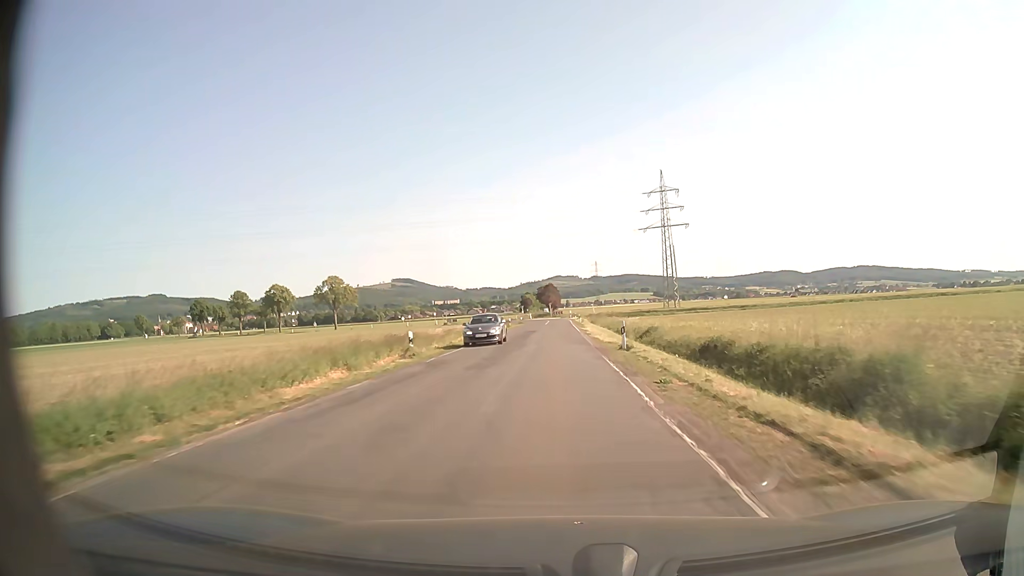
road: secondary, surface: asphalt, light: Day
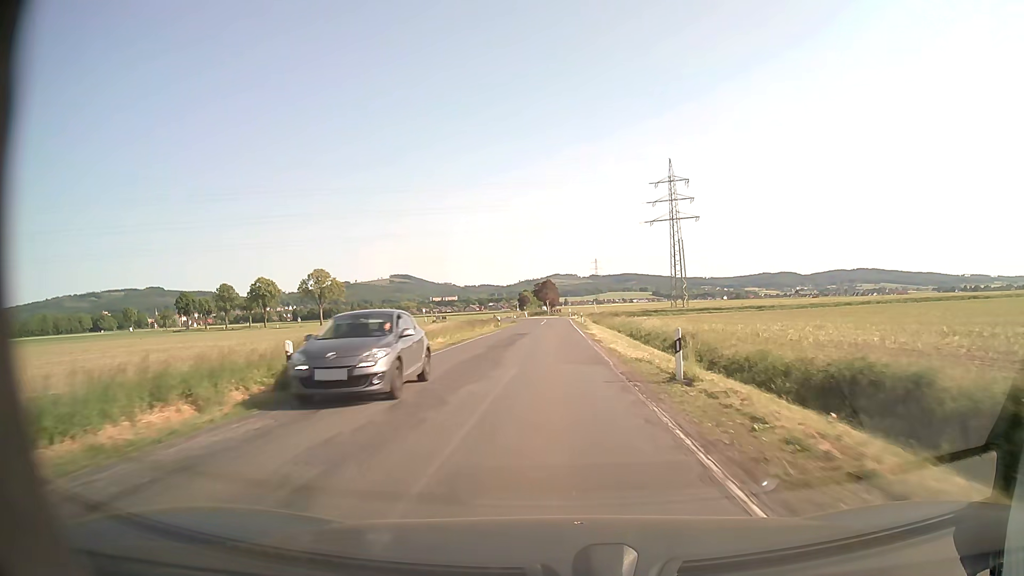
(0.0, +11.3) m; 0°
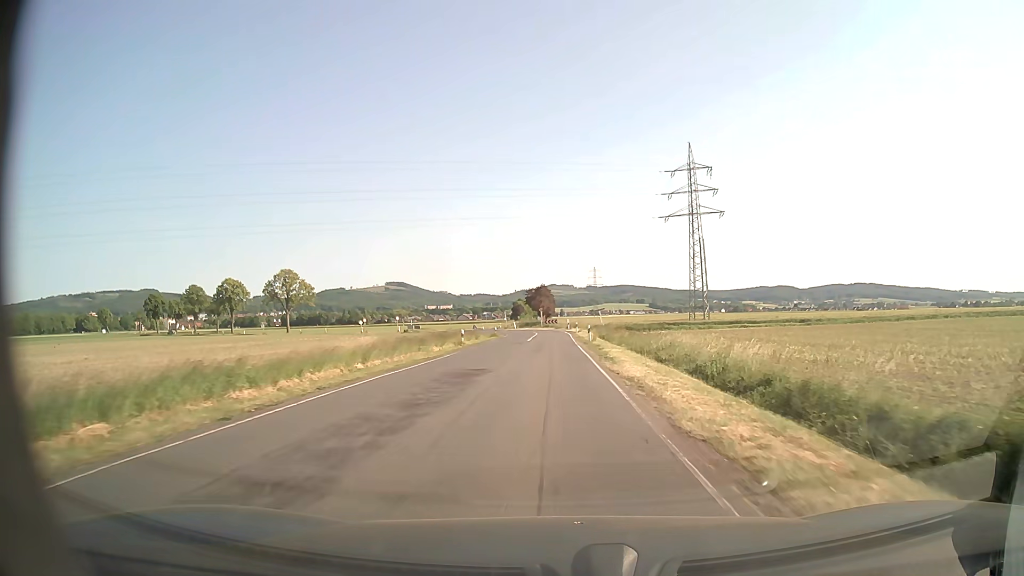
(+0.1, +21.9) m; 0°
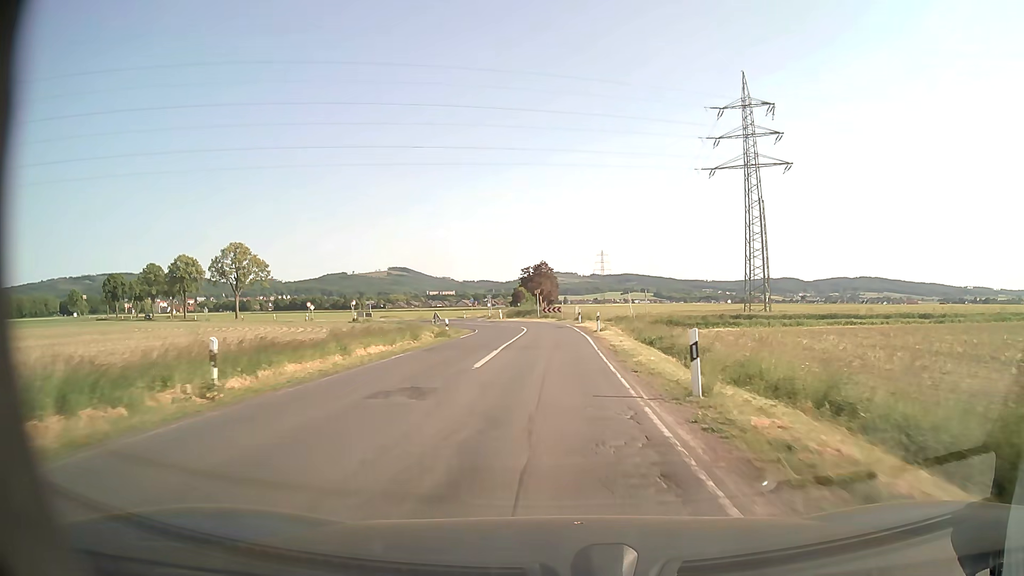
(+0.1, +30.7) m; 0°
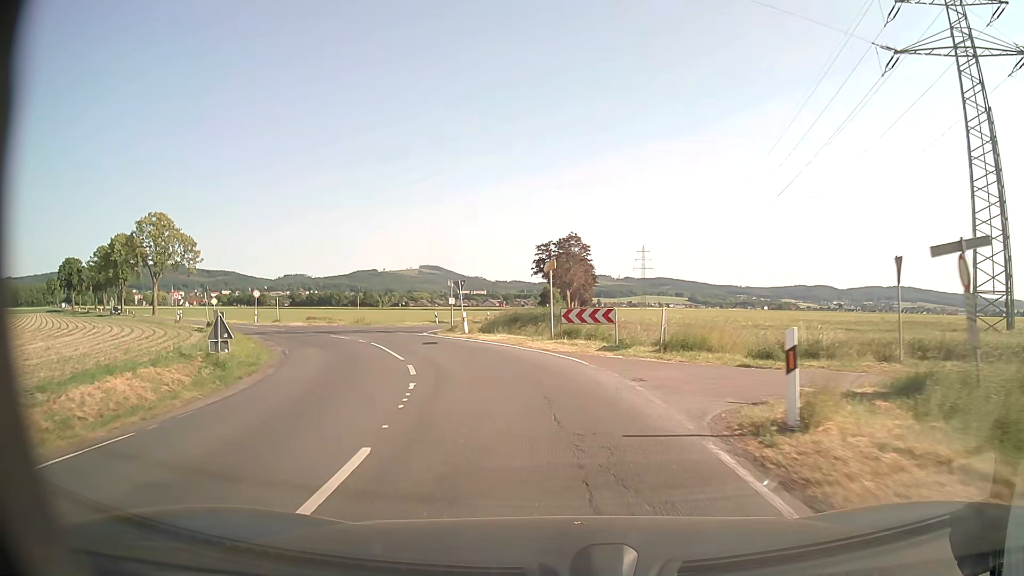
(-0.4, +42.2) m; -2°
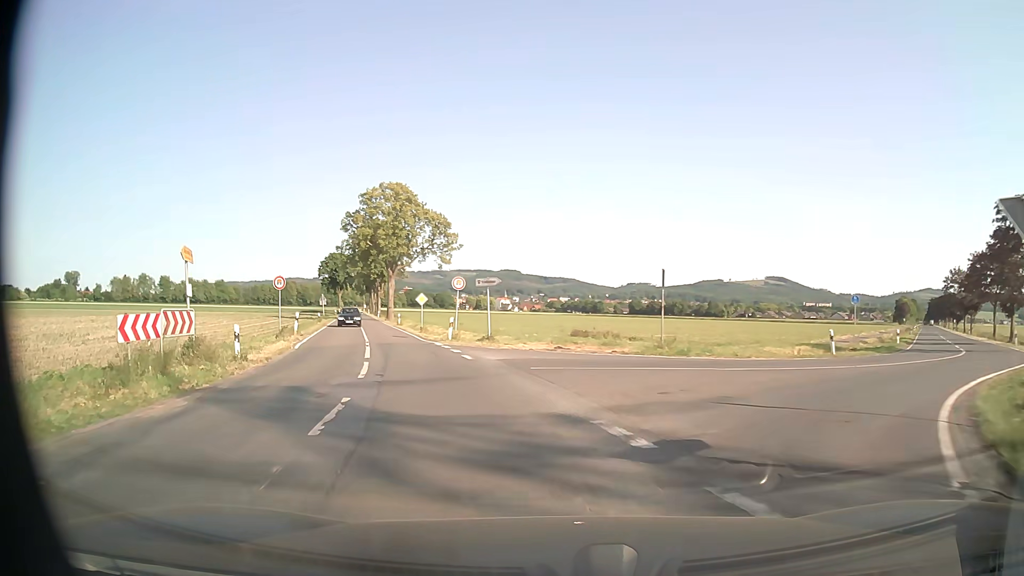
(-6.9, +31.2) m; -28°
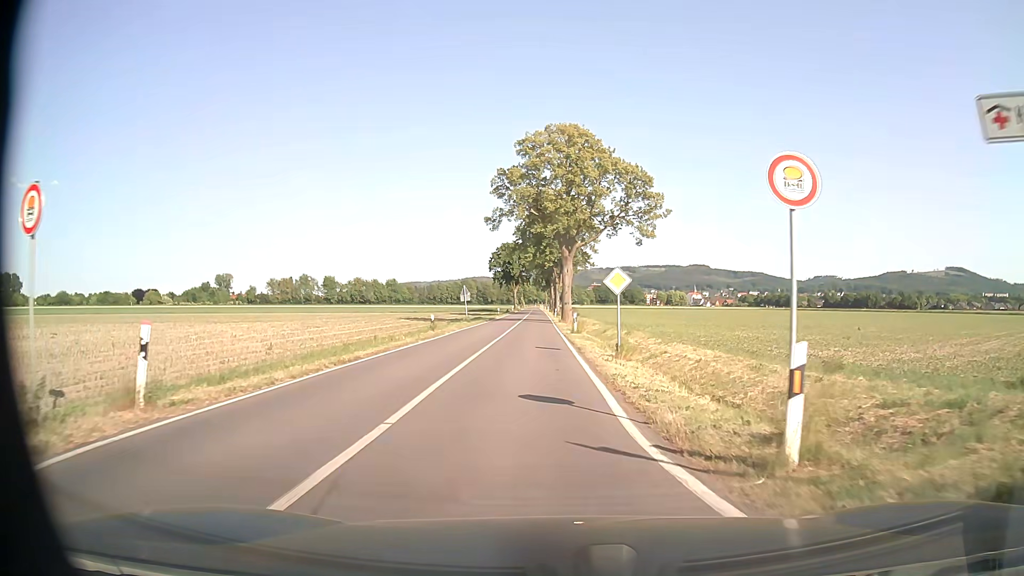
(-5.1, +24.5) m; -17°
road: tertiary
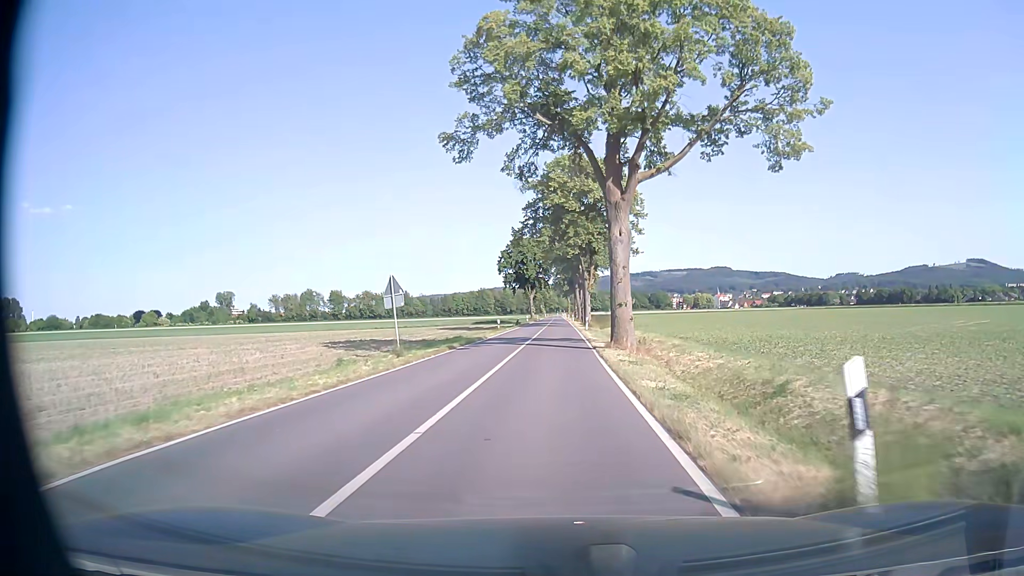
(-0.9, +30.0) m; -2°
(0, +10) (0, +20) (0, +30) (0, +40) (0, +50) (0, +60) (0, +70) (0, +80) (0, +90) (+1, +100) m
